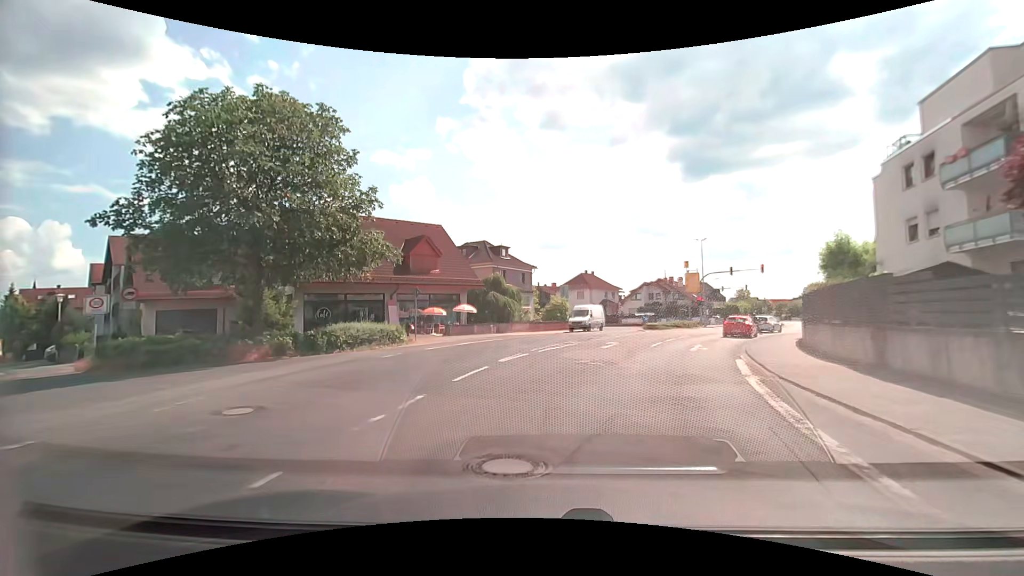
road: secondary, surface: asphalt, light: Day
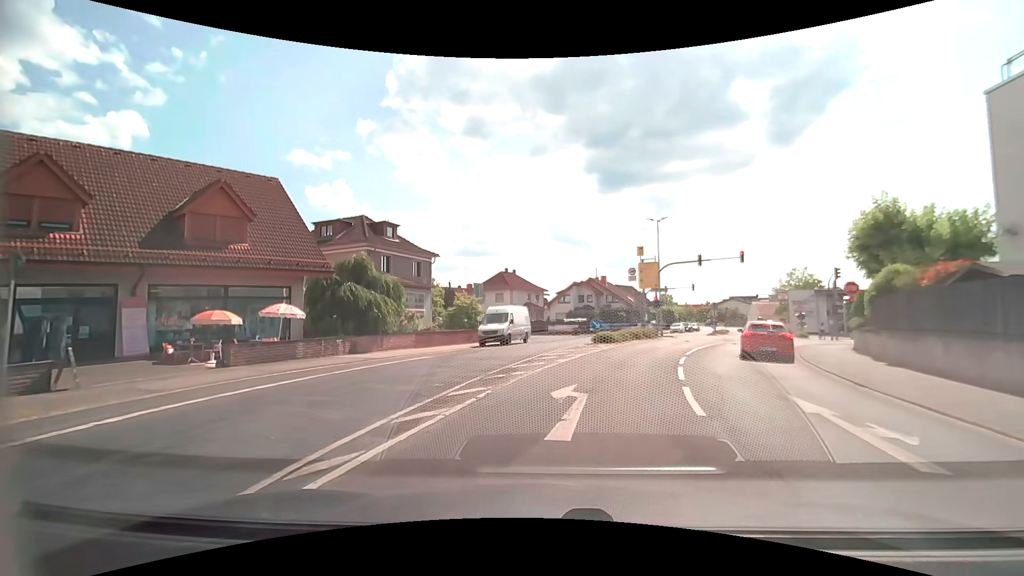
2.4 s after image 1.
(+1.3, +16.1) m; +10°
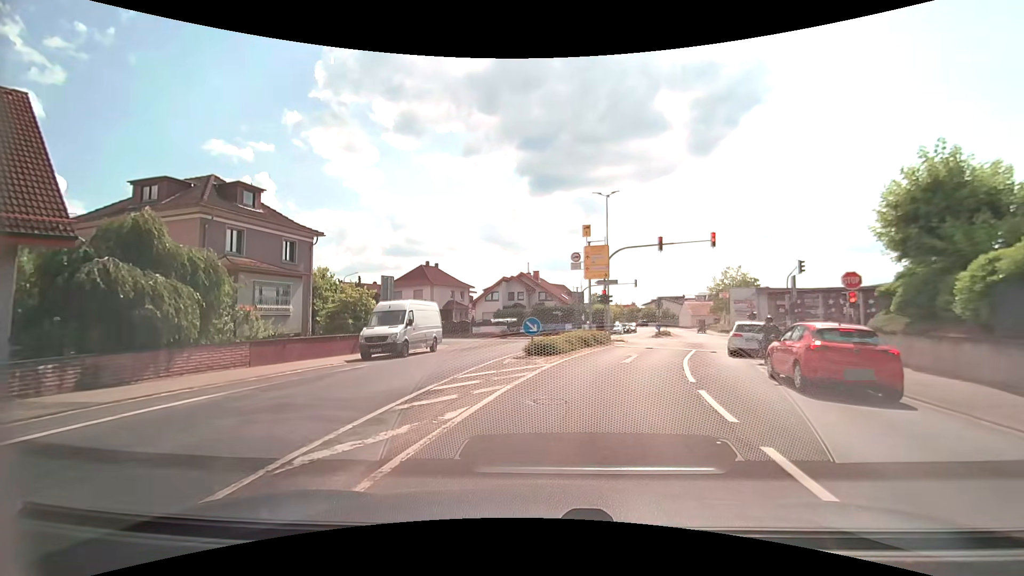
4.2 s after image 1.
(+0.4, +9.5) m; +7°
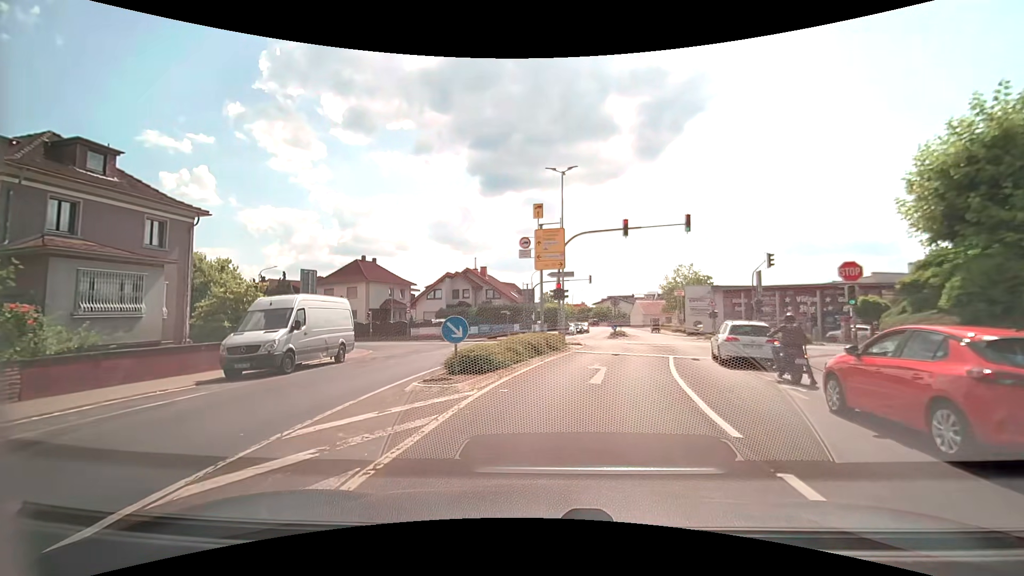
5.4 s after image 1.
(+0.3, +5.6) m; +6°
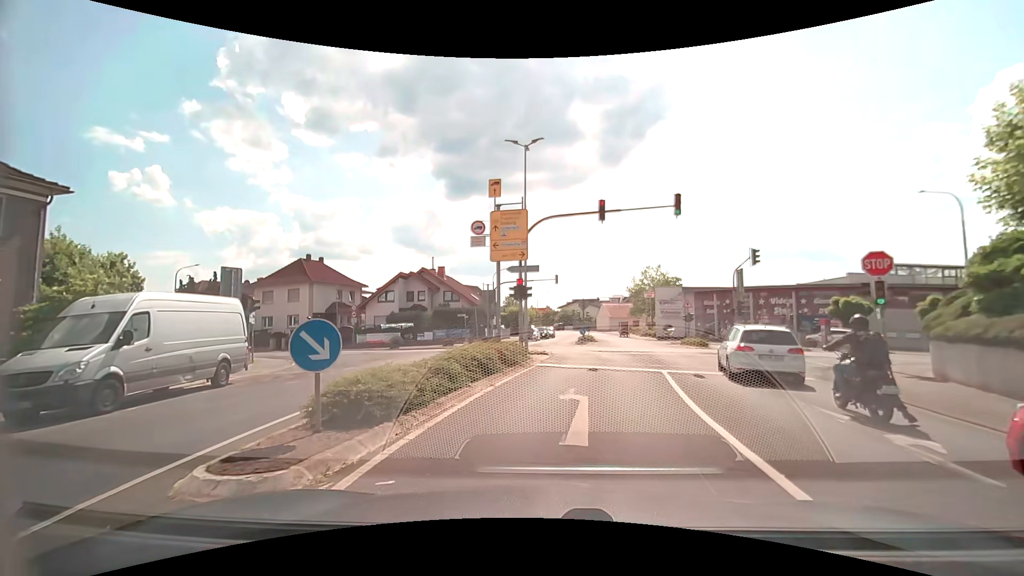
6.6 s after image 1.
(+0.2, +4.9) m; +4°
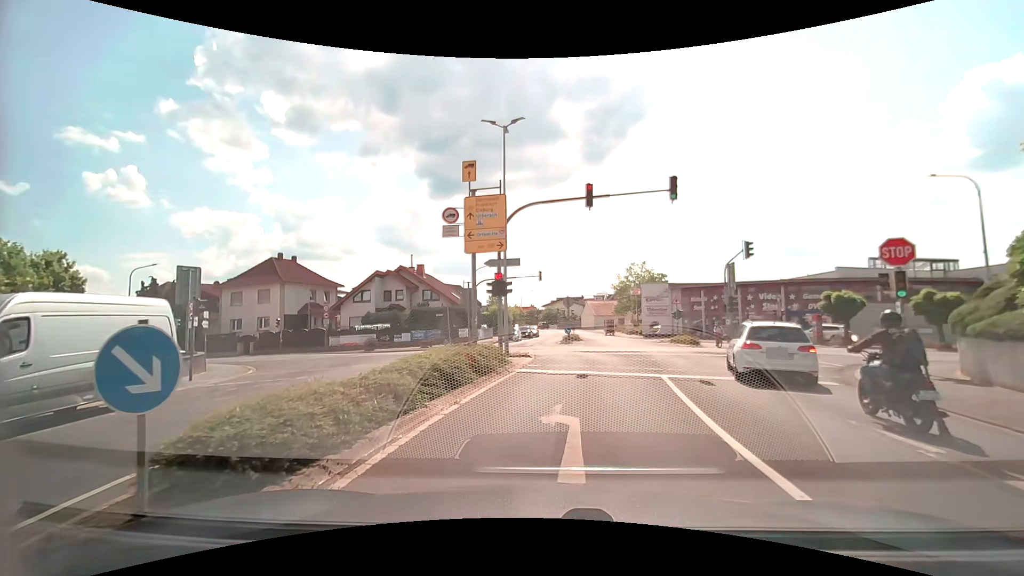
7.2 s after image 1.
(0.0, +2.2) m; +1°
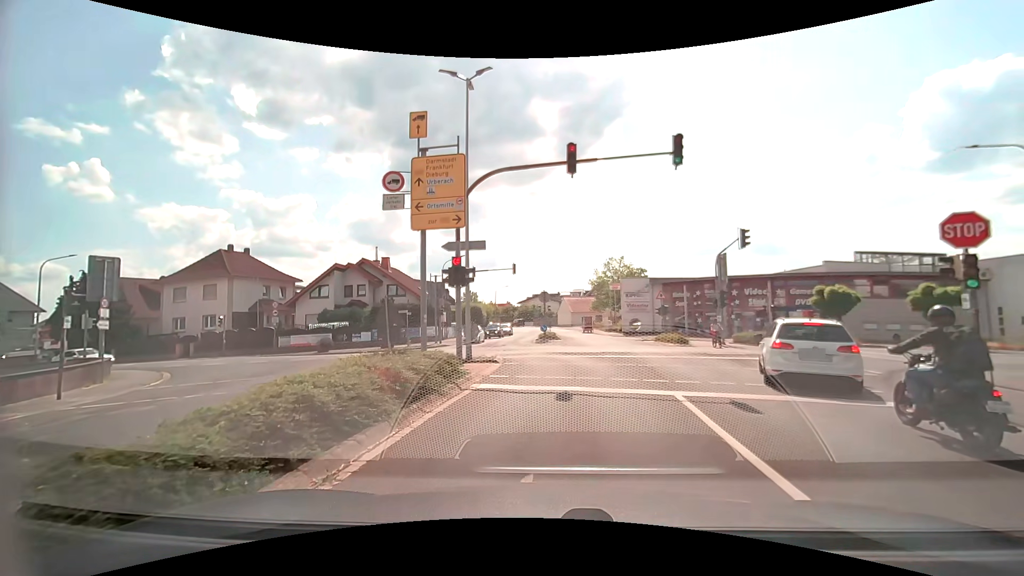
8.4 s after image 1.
(+0.1, +3.8) m; +4°
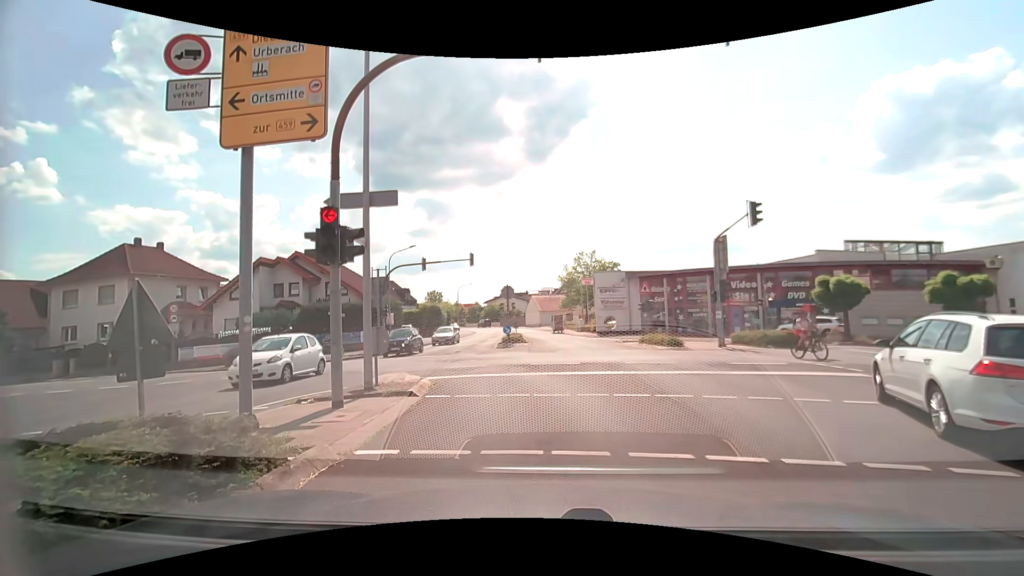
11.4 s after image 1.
(+0.2, +6.4) m; +6°
